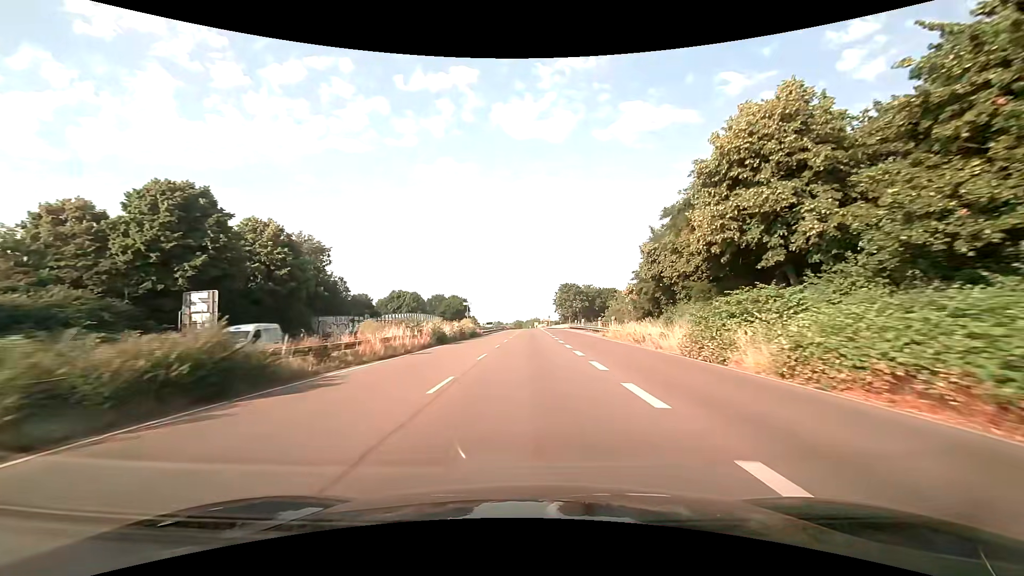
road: trunk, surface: asphalt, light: Day
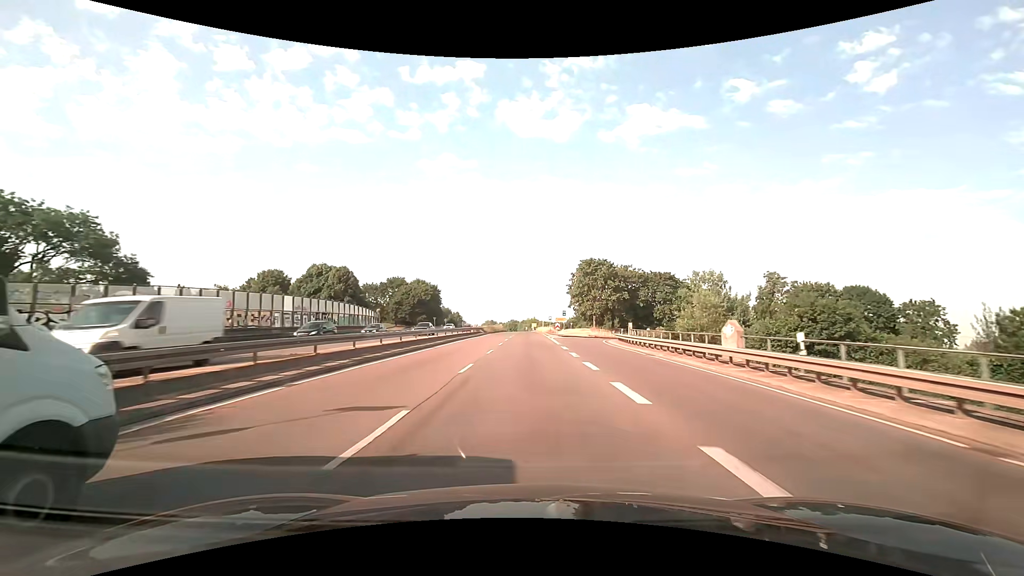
(+0.2, +59.1) m; 0°
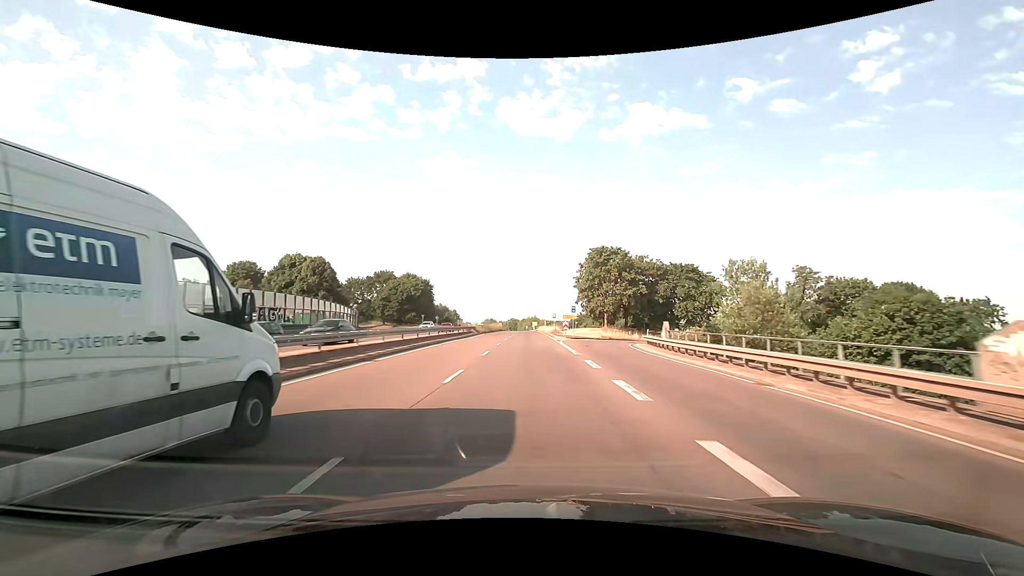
(0.0, +11.8) m; 0°
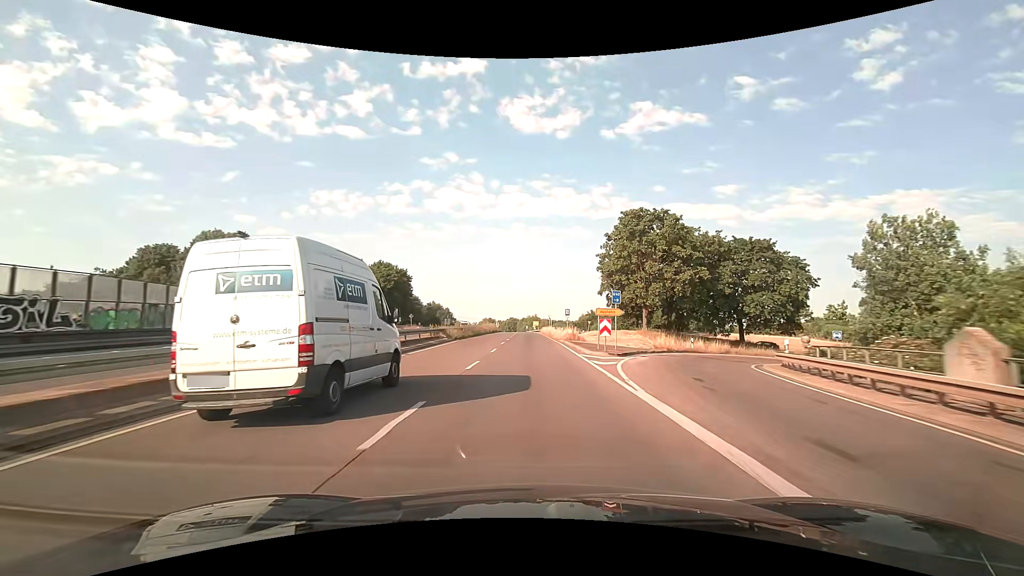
(-0.1, +23.7) m; 0°
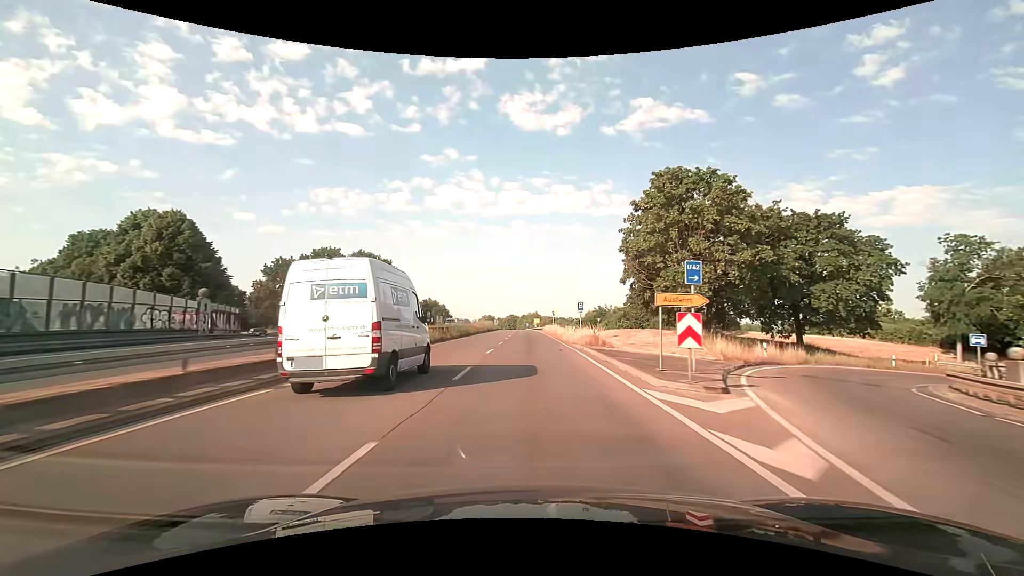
(0.0, +11.8) m; 0°
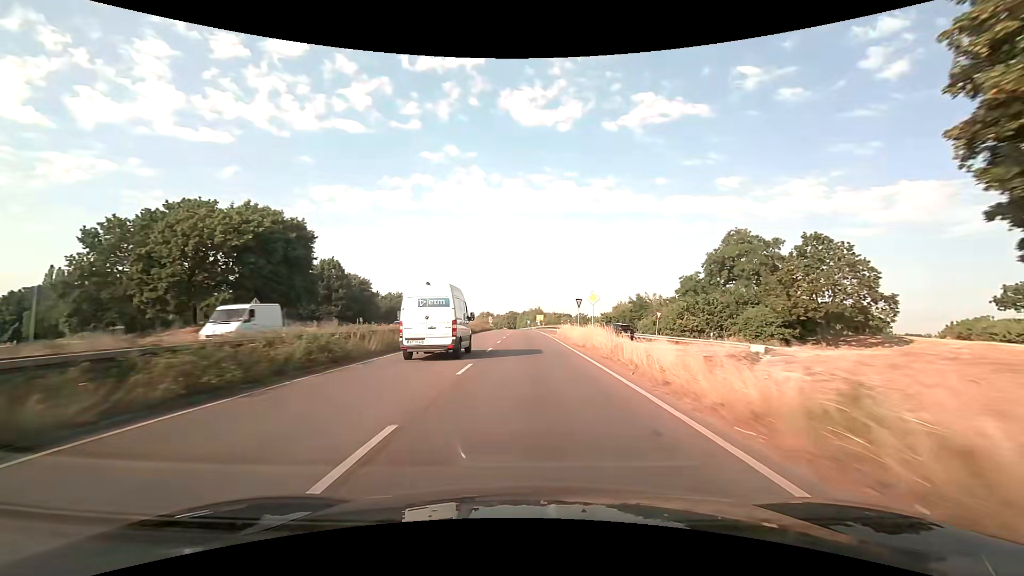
(-0.1, +35.5) m; 0°
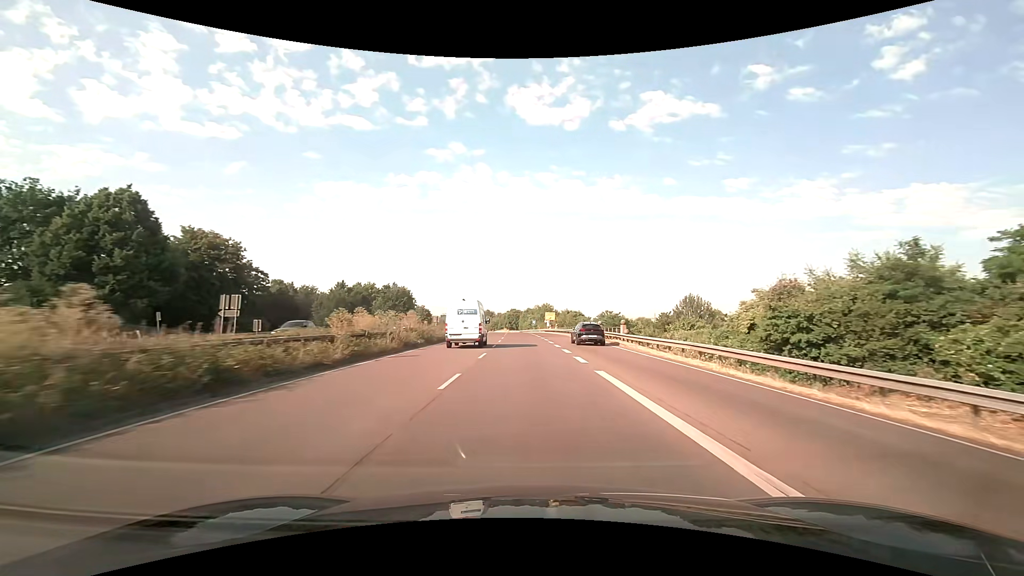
(-0.5, +47.4) m; -1°
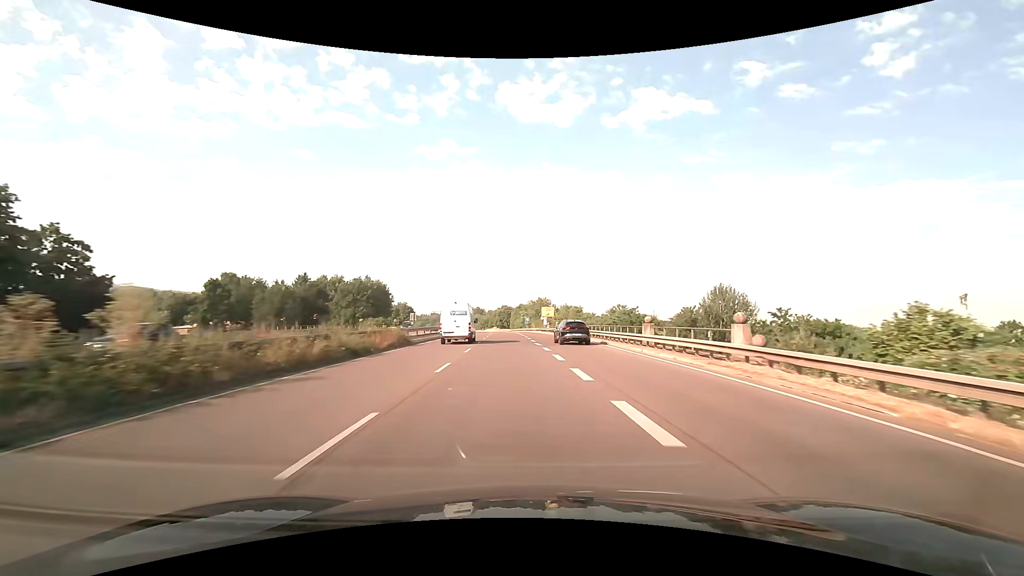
(+0.1, +23.8) m; +1°
(0, +10) (0, +20) (0, +30) (0, +40) (0, +50) (0, +60) (0, +70) (0, +80) (-1, +90) (-2, +100) m
